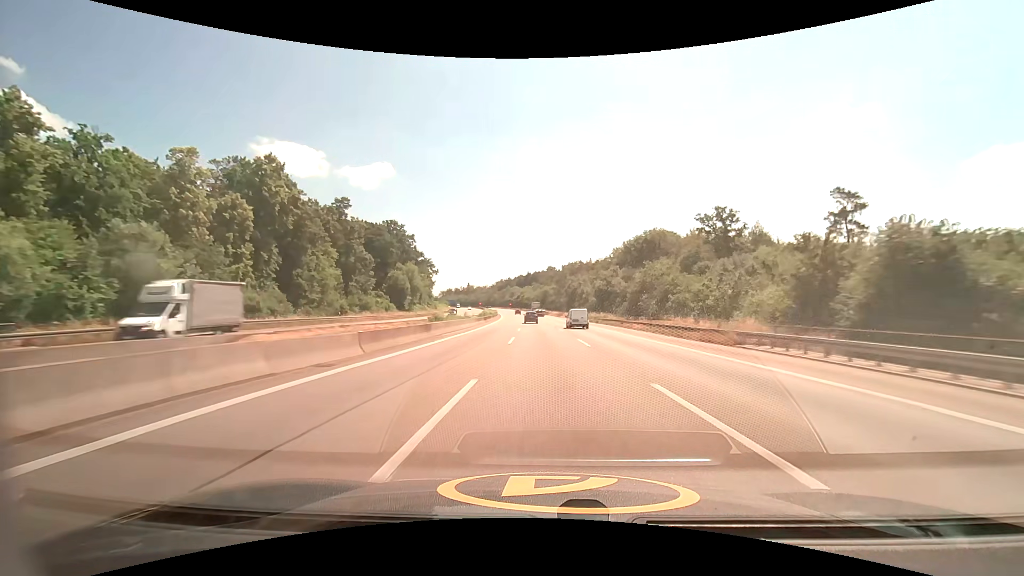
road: motorway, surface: asphalt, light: Day
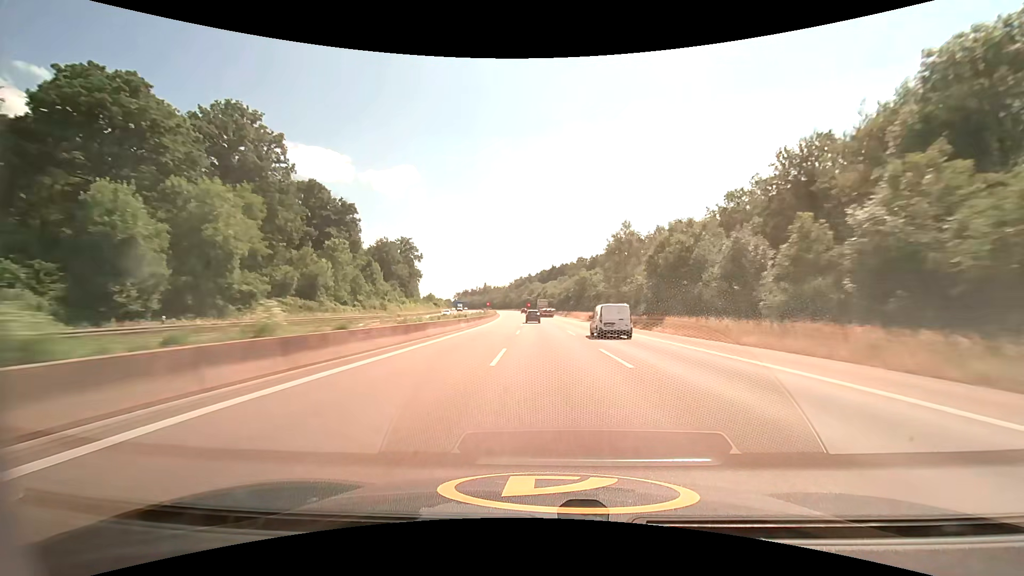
(-2.2, +80.6) m; -3°
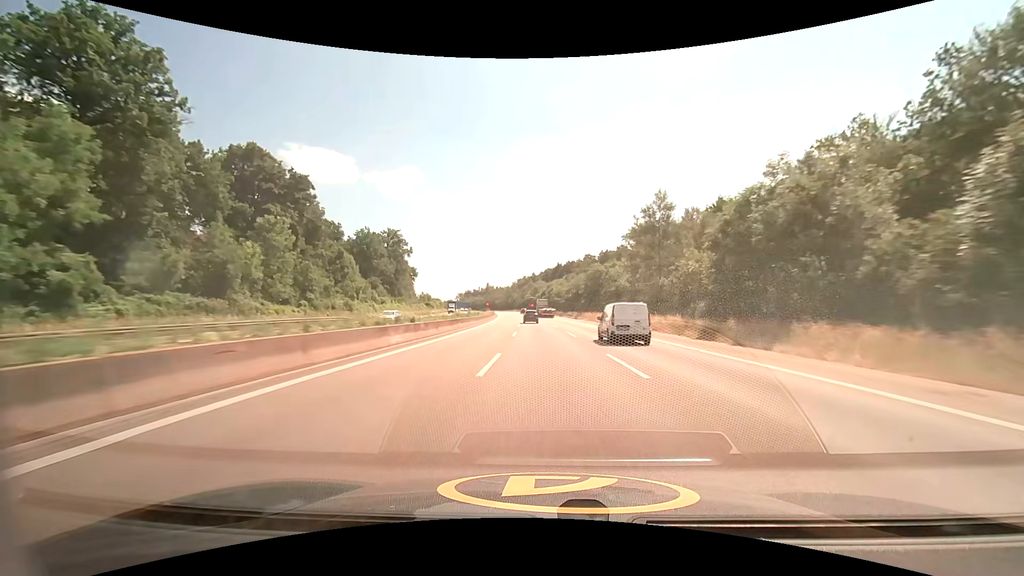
(-0.1, +19.9) m; -1°
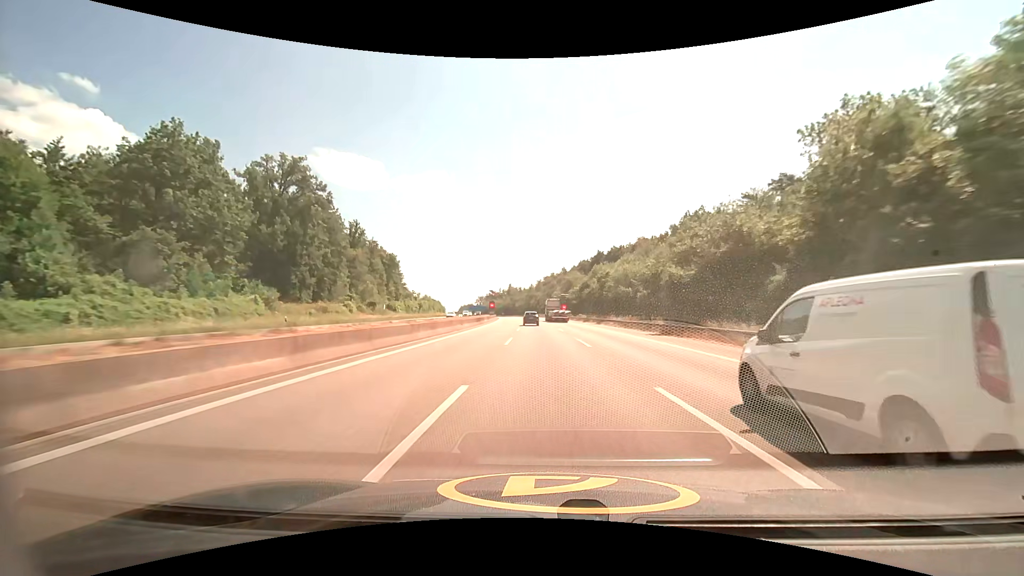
(-2.2, +78.7) m; -3°
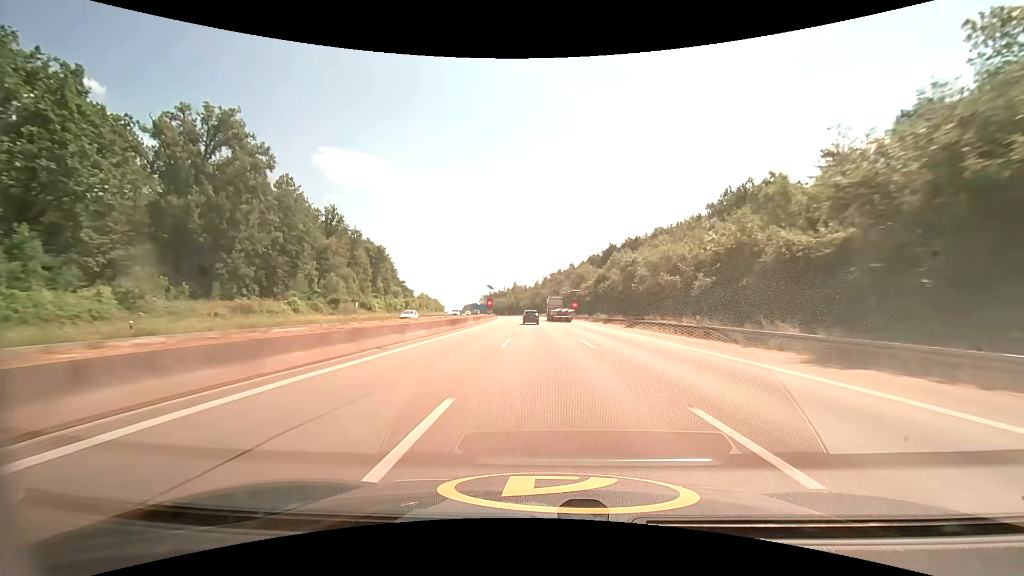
(-0.1, +19.6) m; -1°
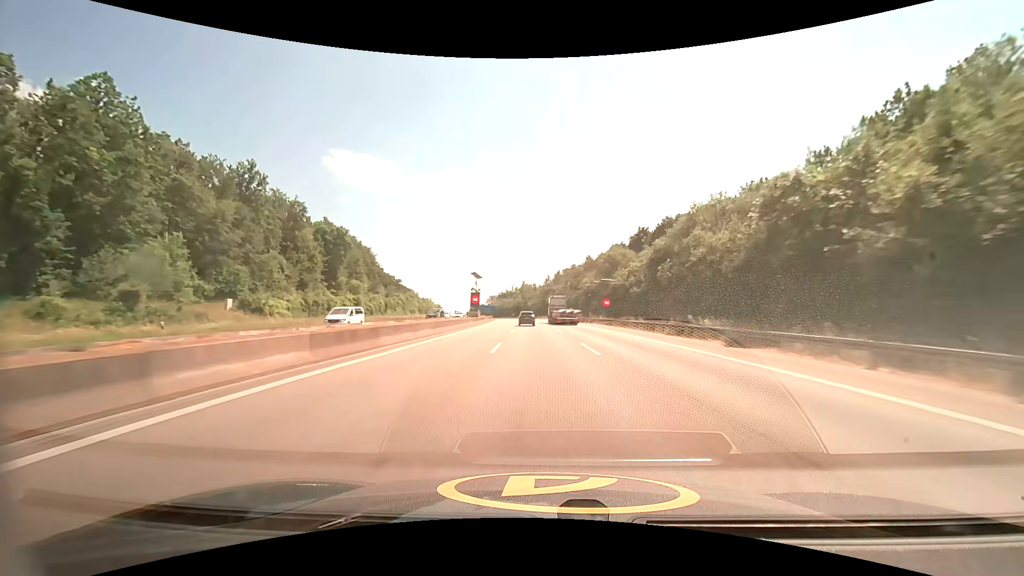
(-0.4, +39.0) m; -1°
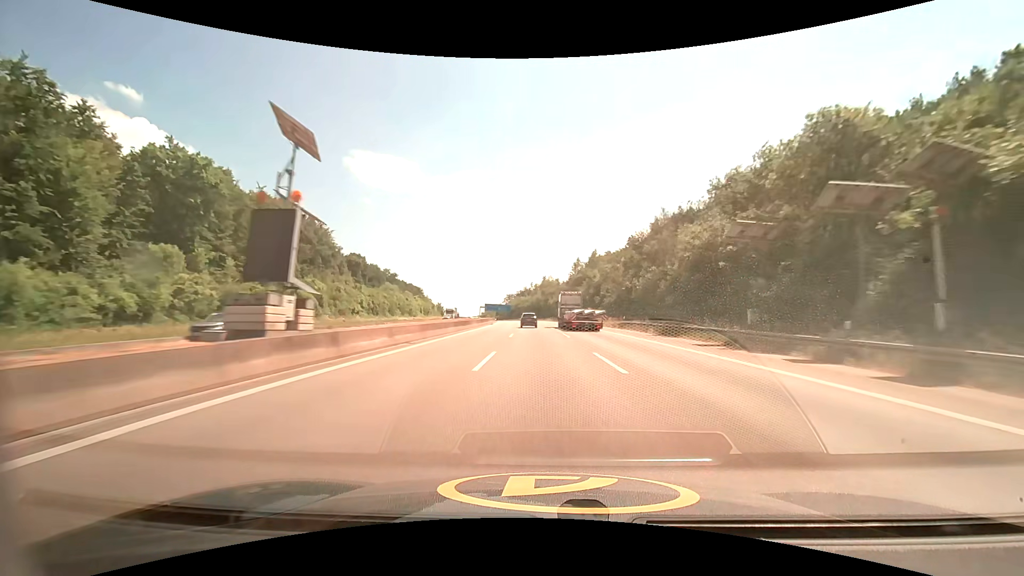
(-1.4, +58.4) m; -2°
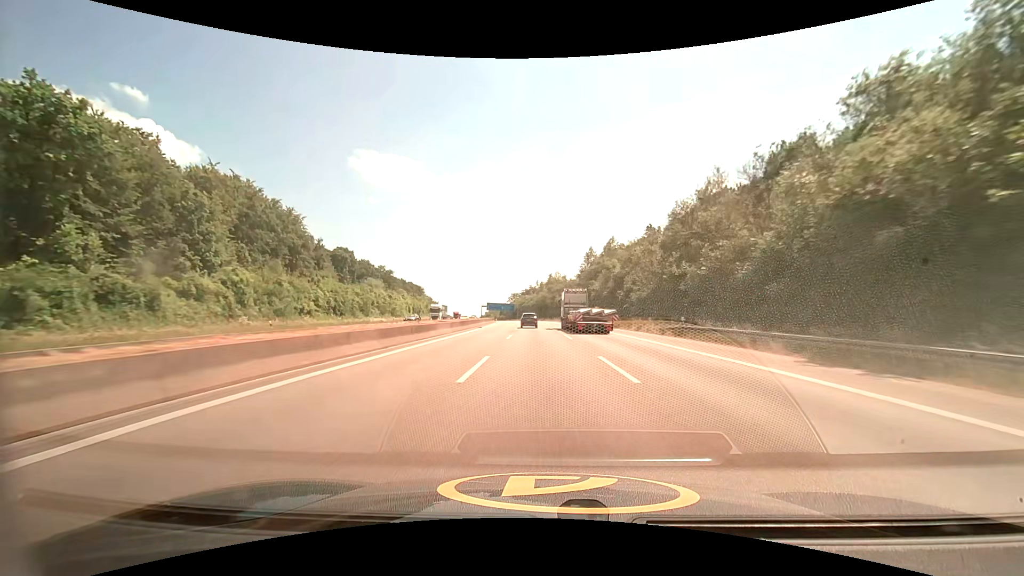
(-0.1, +19.5) m; -1°
(0, +10) (0, +20) (0, +30) (-1, +40) (-1, +50) (-1, +60) (-2, +70) (-2, +80) (-3, +90) (-4, +100) m
